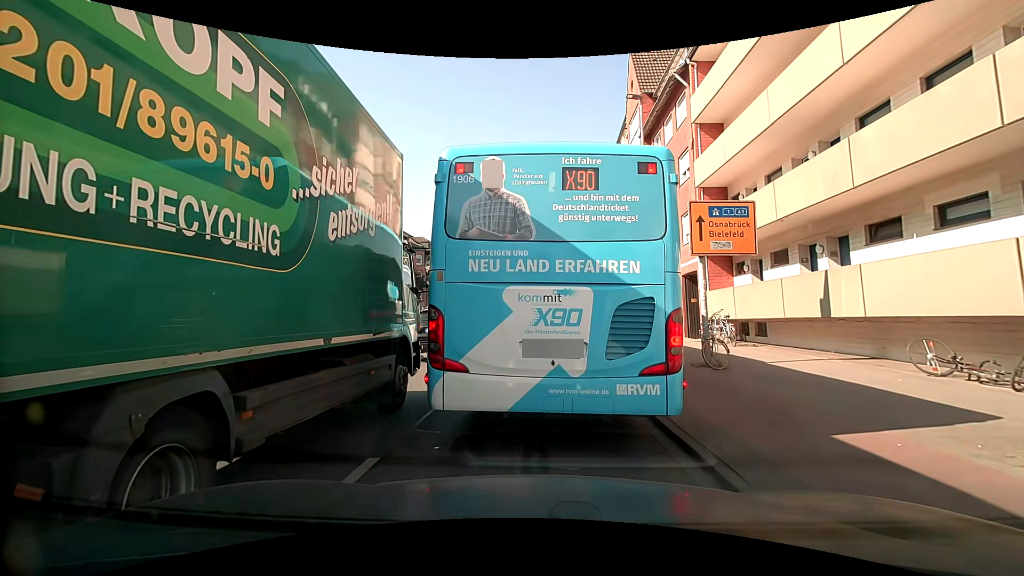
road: secondary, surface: asphalt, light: Day
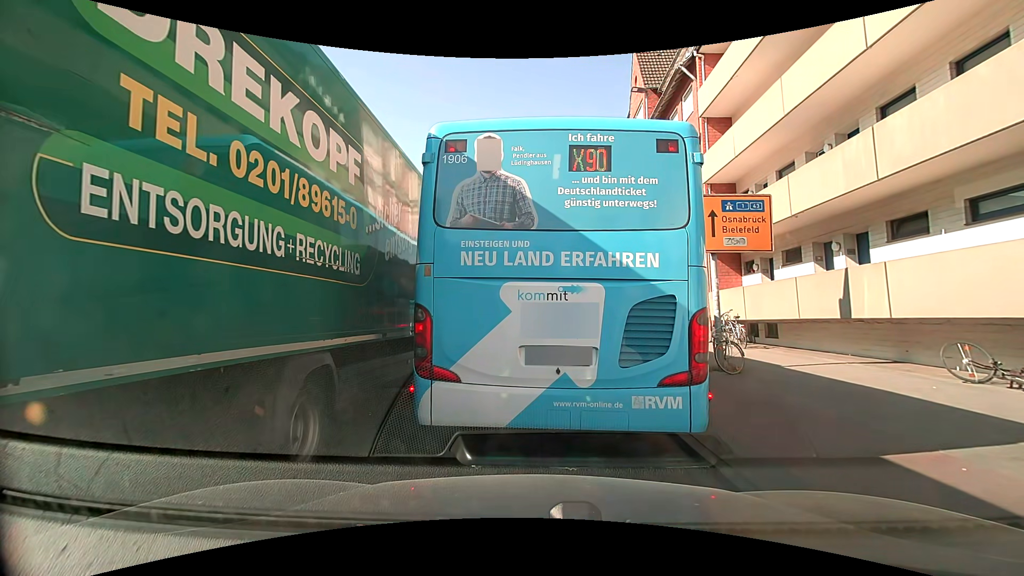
(0.0, +0.7) m; 0°
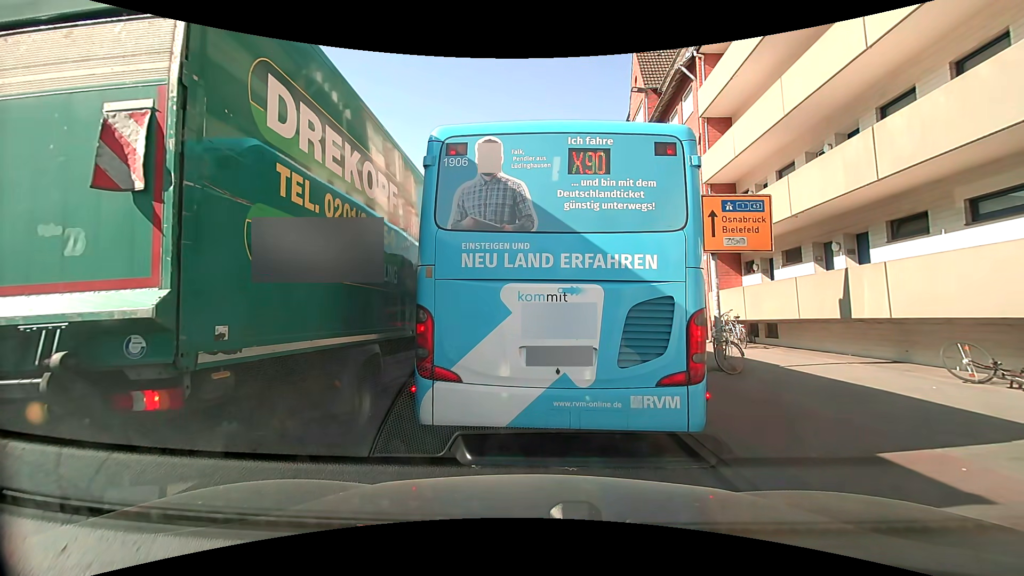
(0.0, 0.0) m; 0°
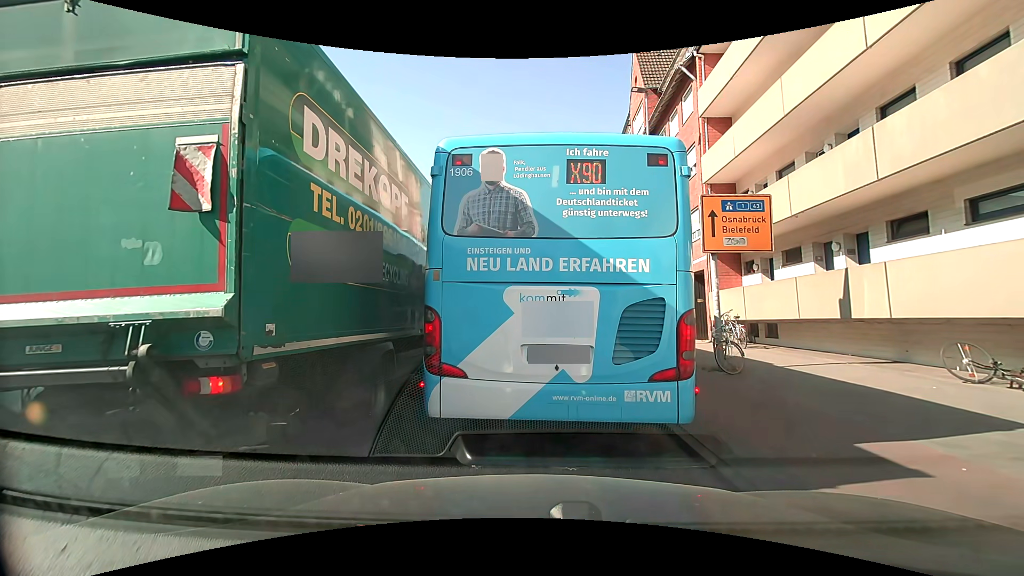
(0.0, 0.0) m; 0°
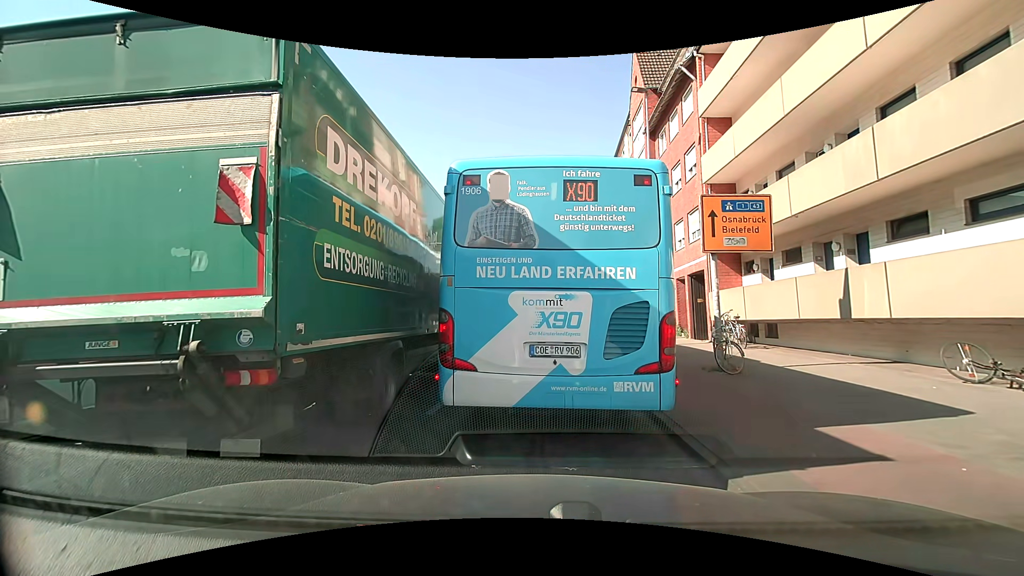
(0.0, 0.0) m; 0°
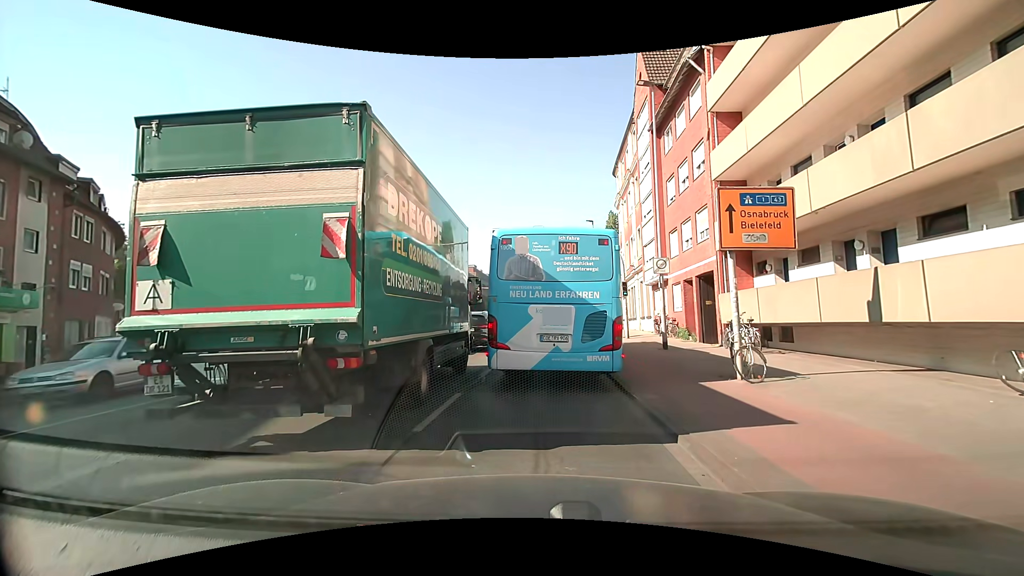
(0.0, +0.9) m; 0°
